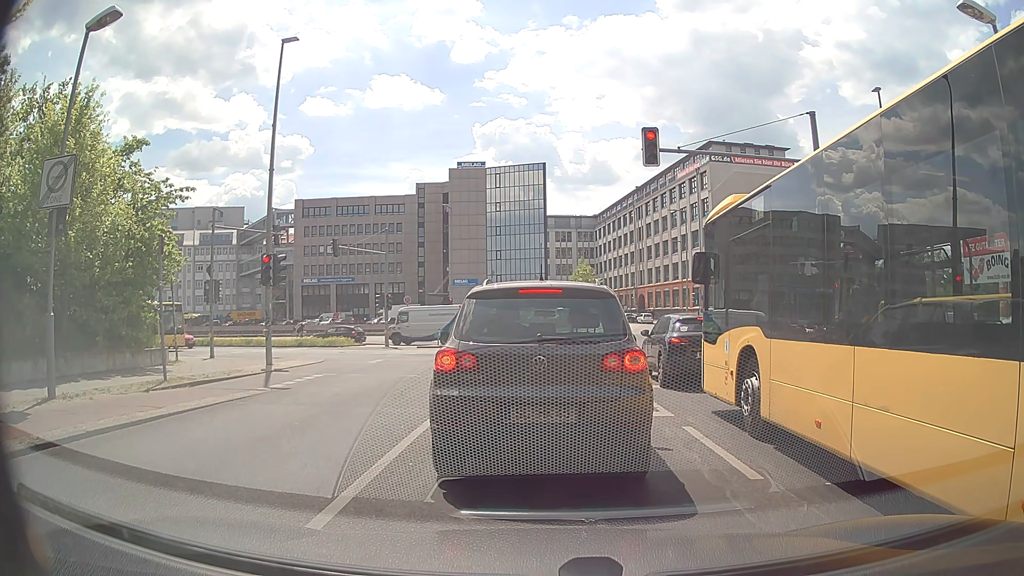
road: unclassified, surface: asphalt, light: Day
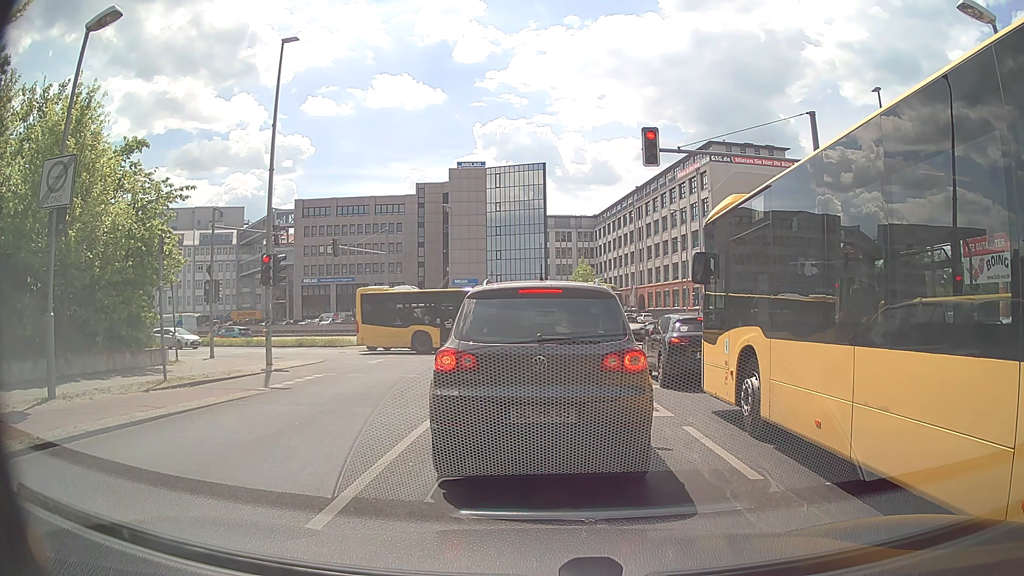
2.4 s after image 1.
(0.0, 0.0) m; 0°
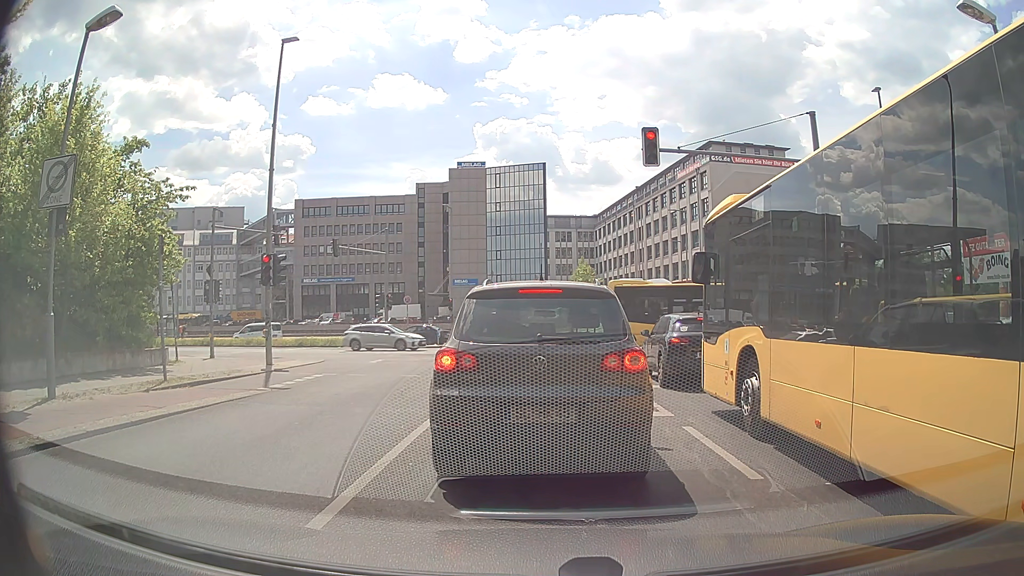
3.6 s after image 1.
(0.0, 0.0) m; 0°
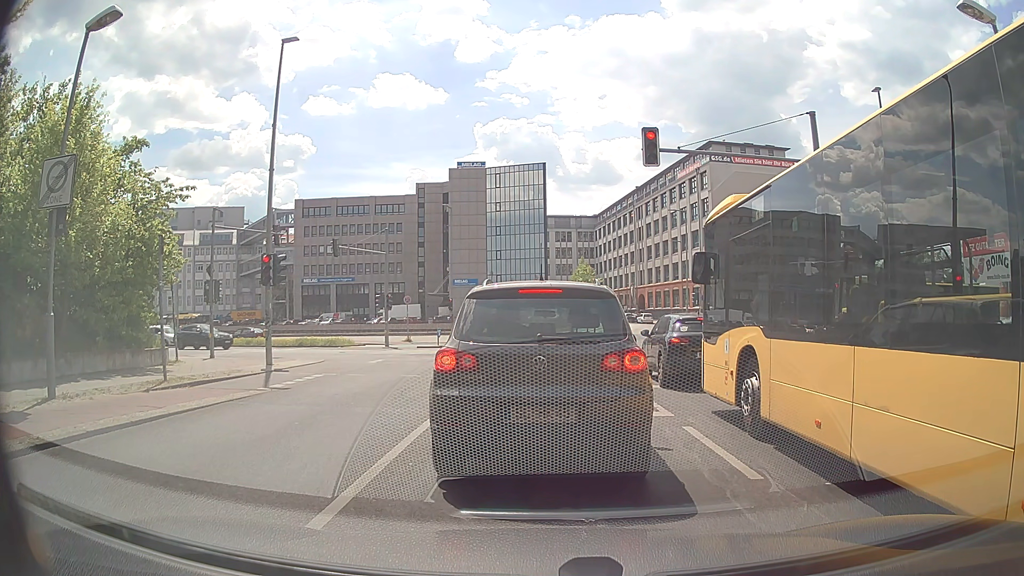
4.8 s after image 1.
(0.0, 0.0) m; 0°
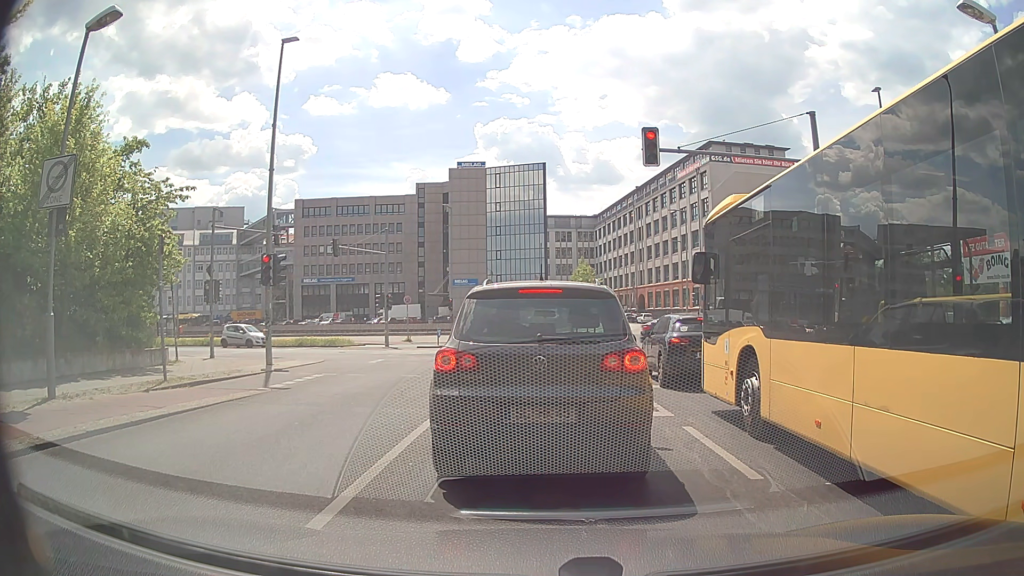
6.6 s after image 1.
(0.0, 0.0) m; 0°
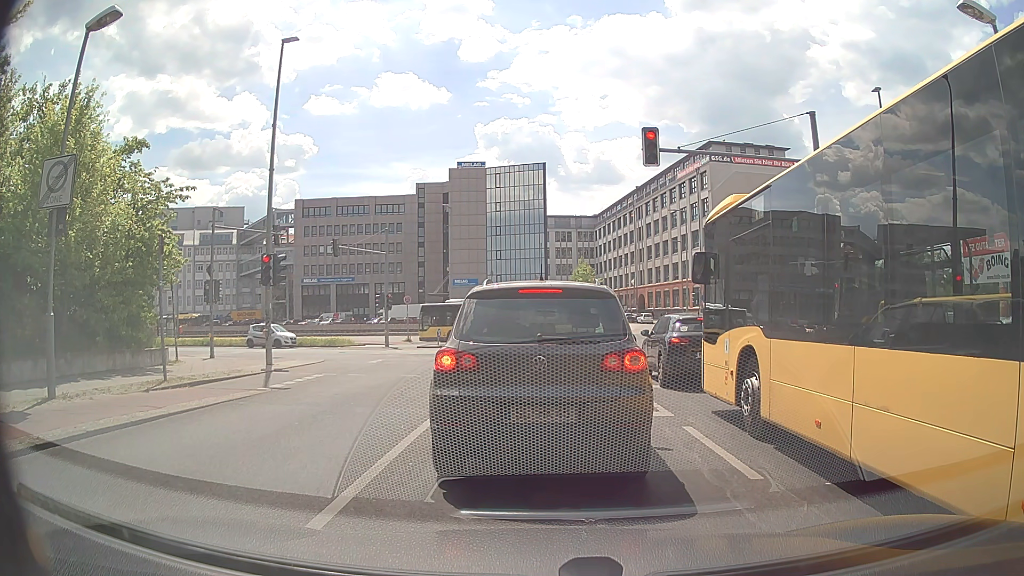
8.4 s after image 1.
(0.0, 0.0) m; 0°
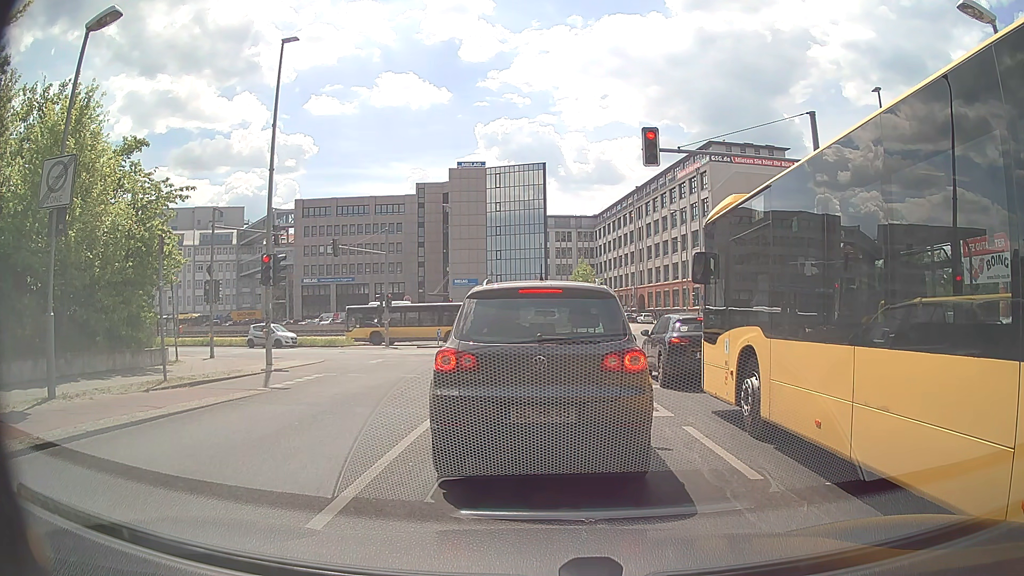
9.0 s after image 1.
(0.0, 0.0) m; 0°
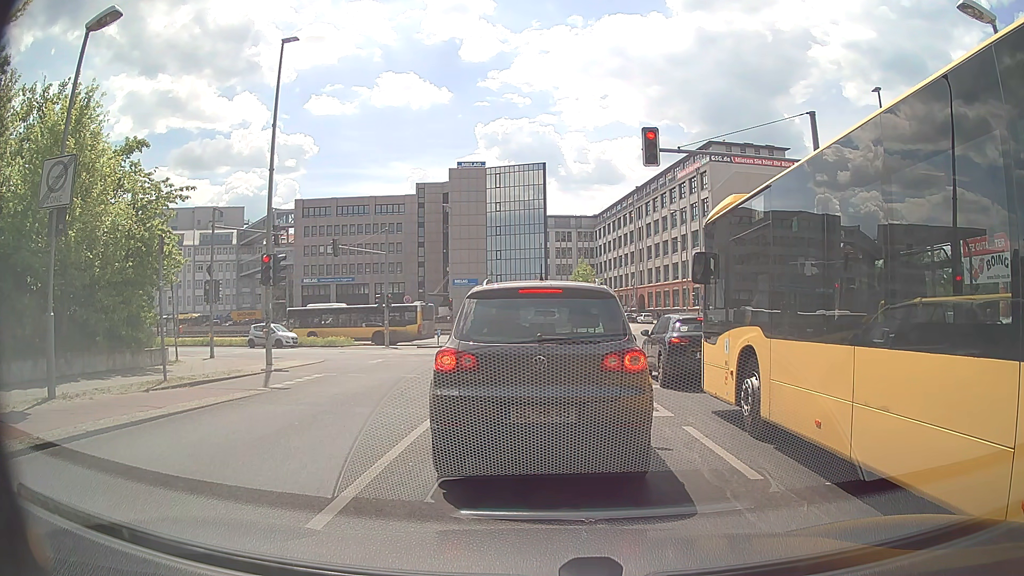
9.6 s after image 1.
(0.0, 0.0) m; 0°
(0, +10) (-1, +20) (0, +30) (-1, +40) (-8, +47) (-17, +51) (-27, +53) (-37, +56) (-46, +58) (-56, +61) m
